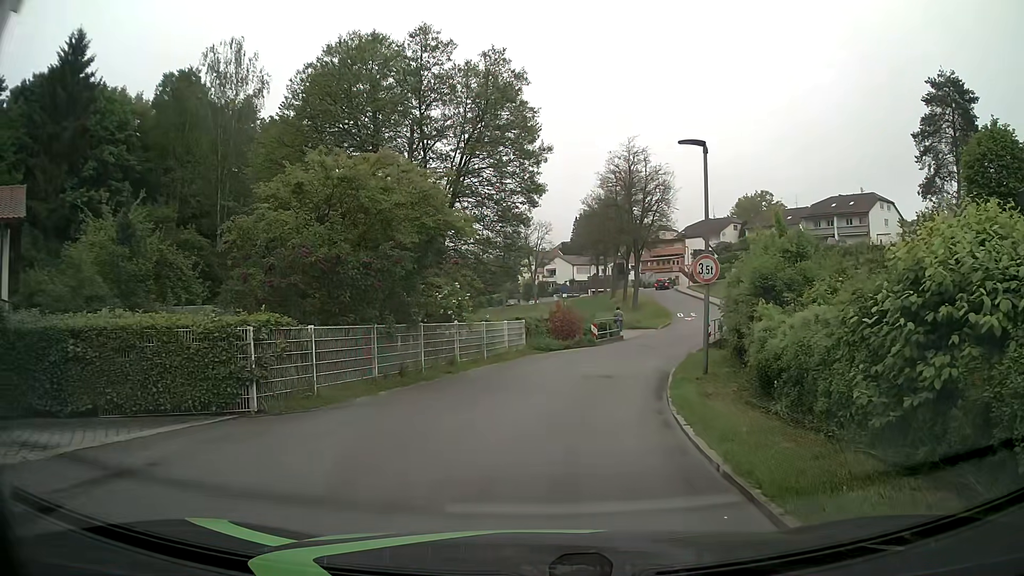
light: Day
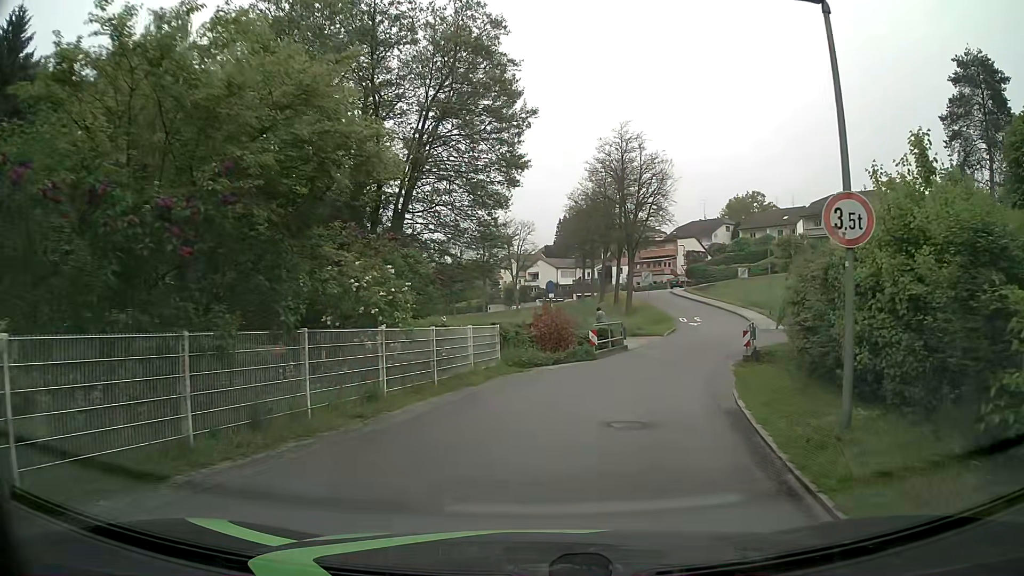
(-0.2, +7.8) m; 0°
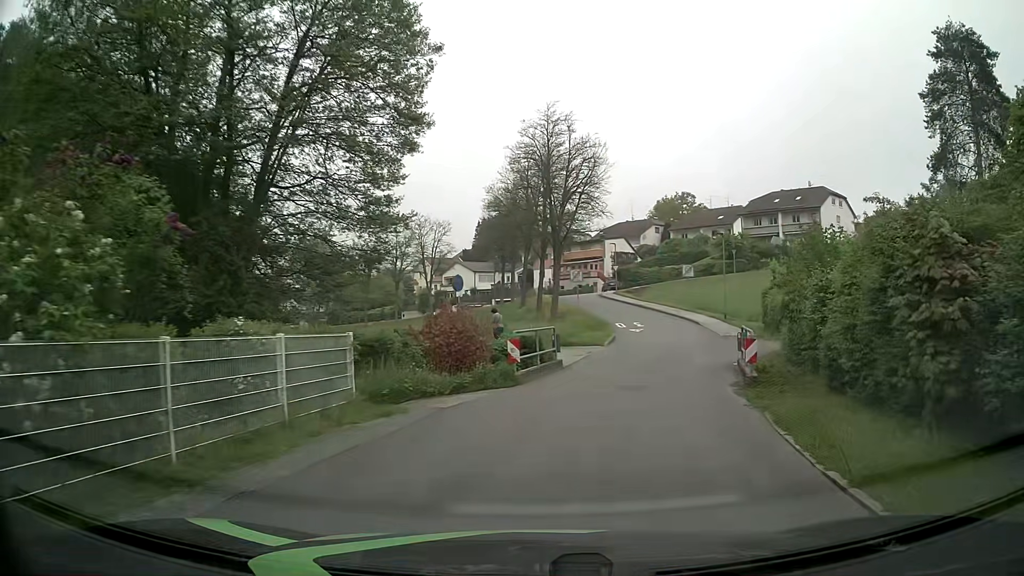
(+0.5, +7.8) m; +7°
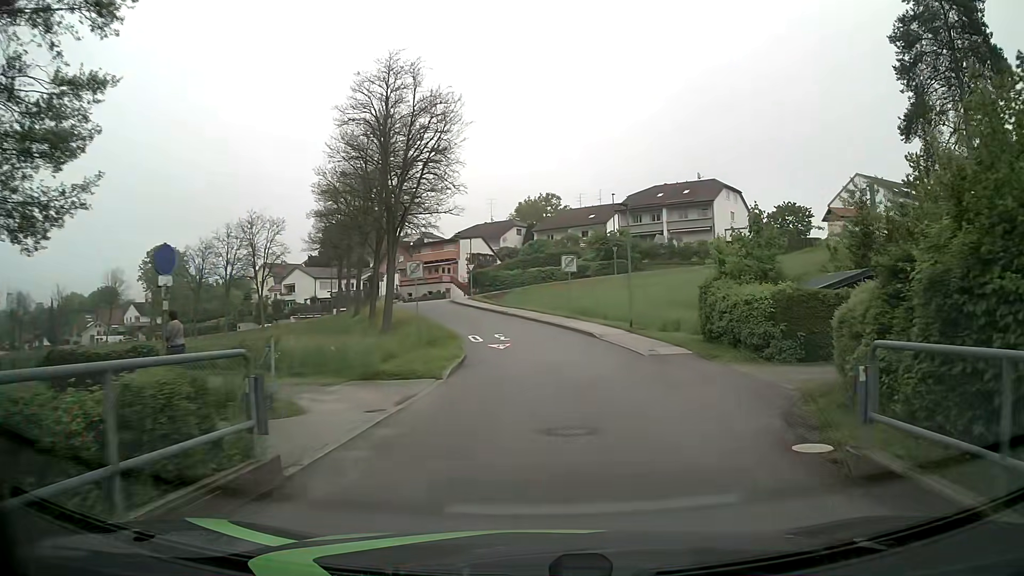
(+1.4, +12.9) m; +13°
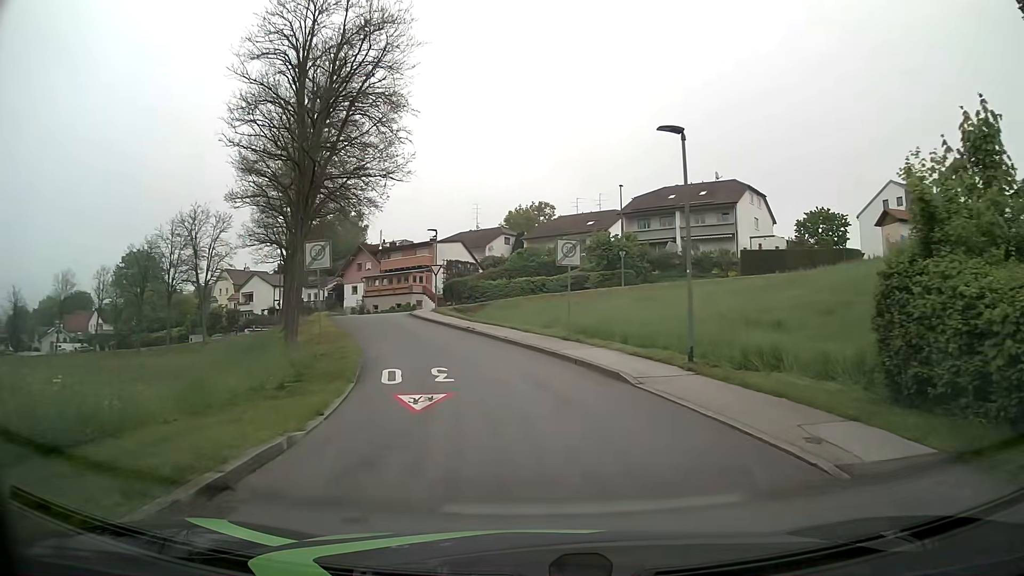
(+0.3, +13.4) m; 0°
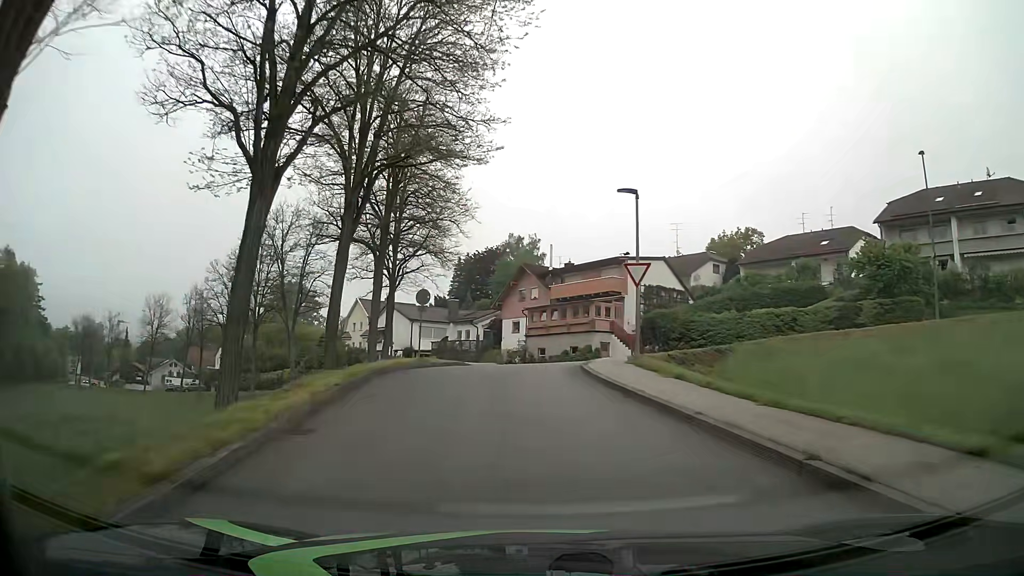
(-3.2, +22.0) m; -16°
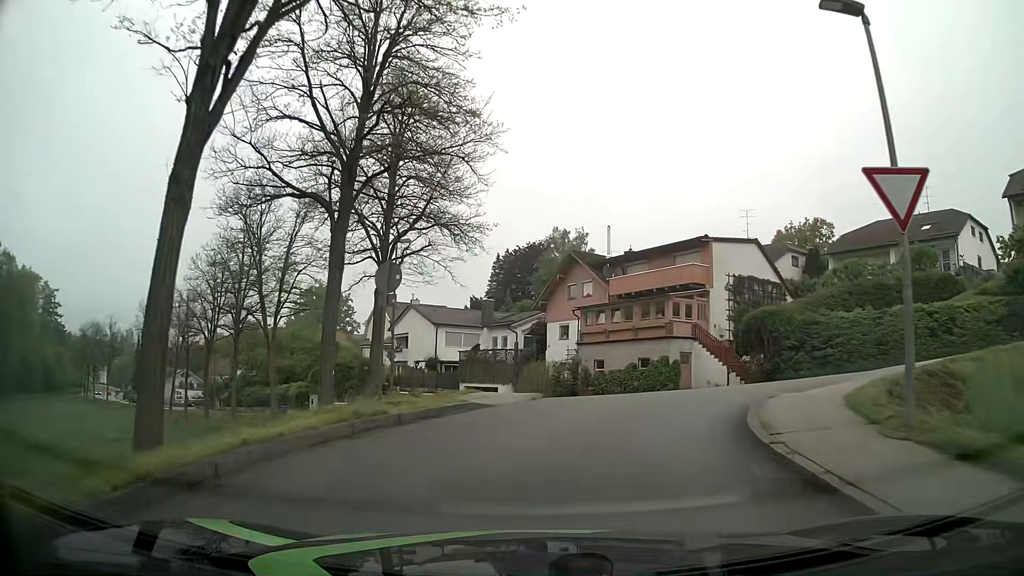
(-0.4, +12.4) m; -3°
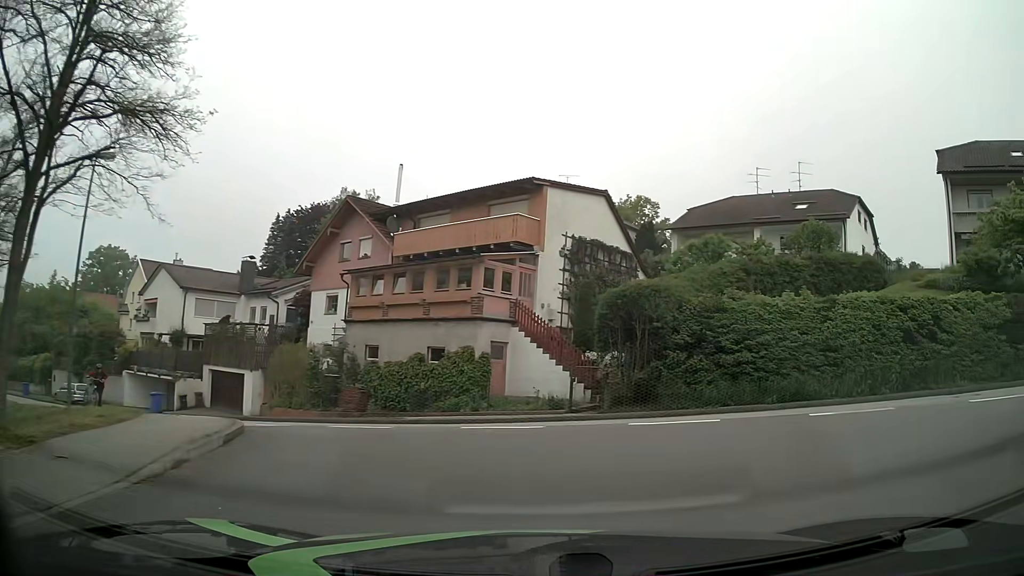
(+0.9, +11.1) m; +19°
(+2, +10) (-3, +18) (-12, +24) (-20, +28) (-29, +33) (-38, +37) (-47, +42) (-56, +46) (-65, +50) (-75, +54) m
